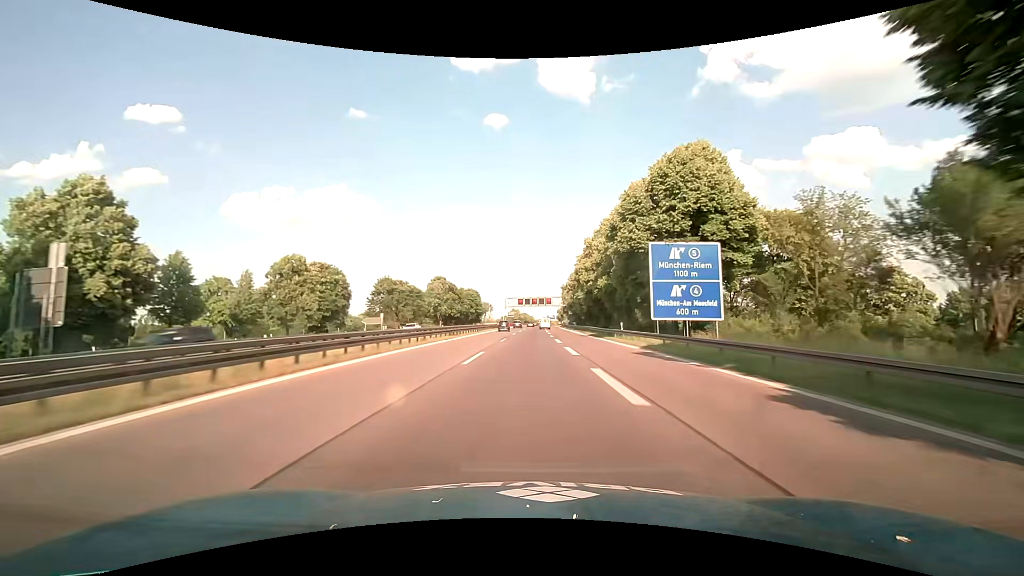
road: motorway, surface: asphalt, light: Day
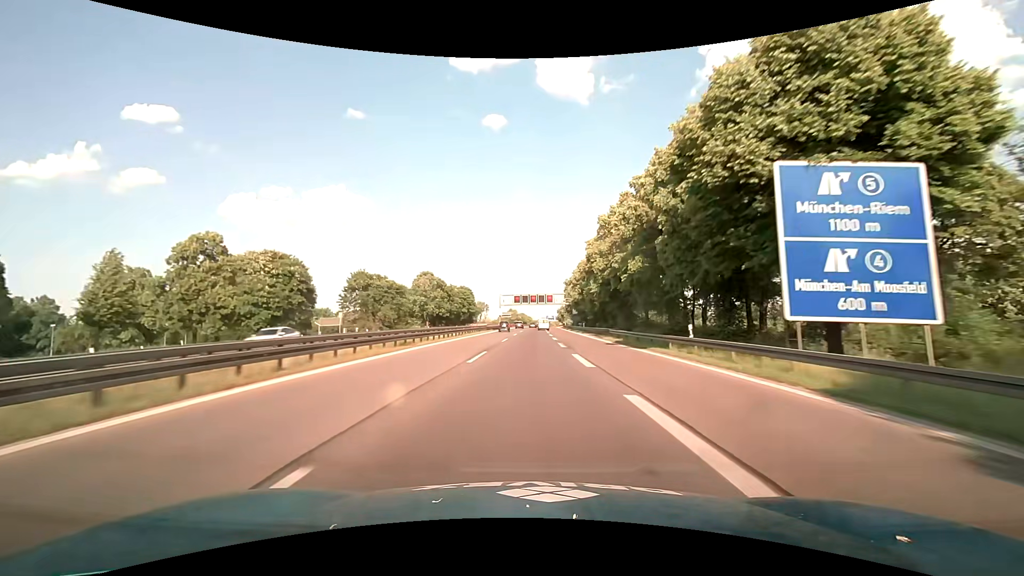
(-0.1, +17.1) m; 0°
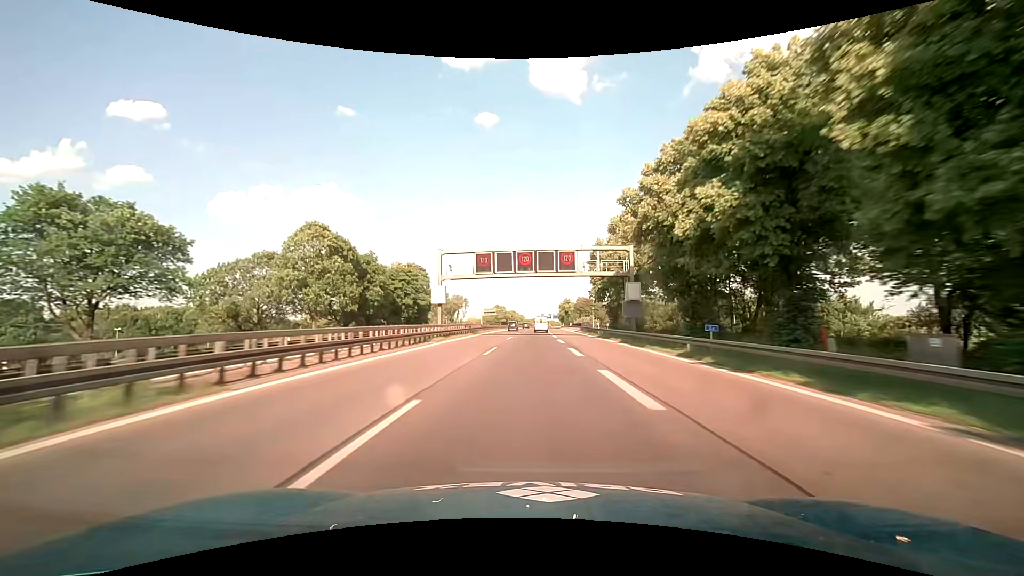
(+0.5, +68.2) m; +1°
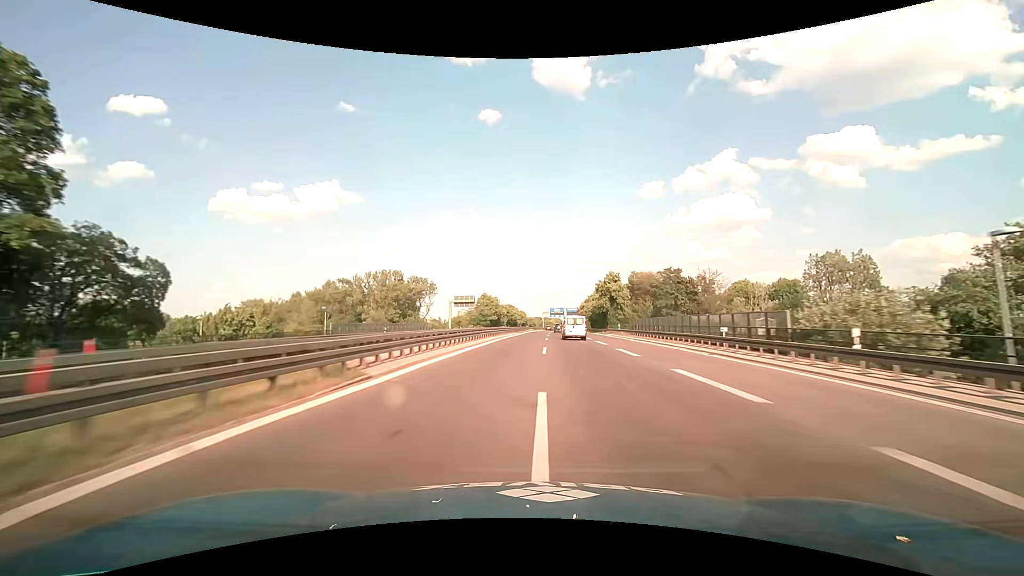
(-0.2, +89.1) m; 0°
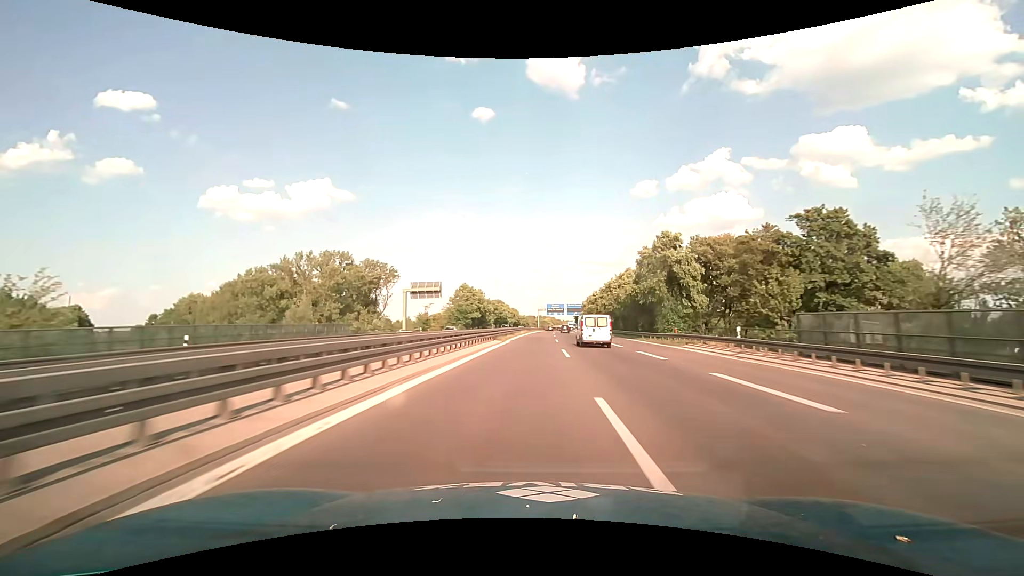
(+0.2, +37.0) m; +1°
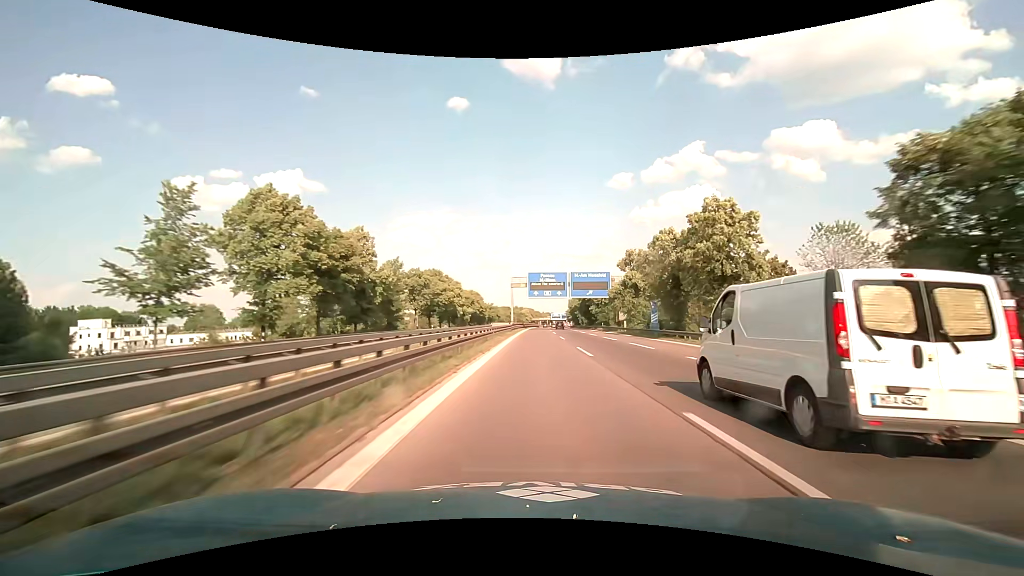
(+2.0, +91.8) m; +3°
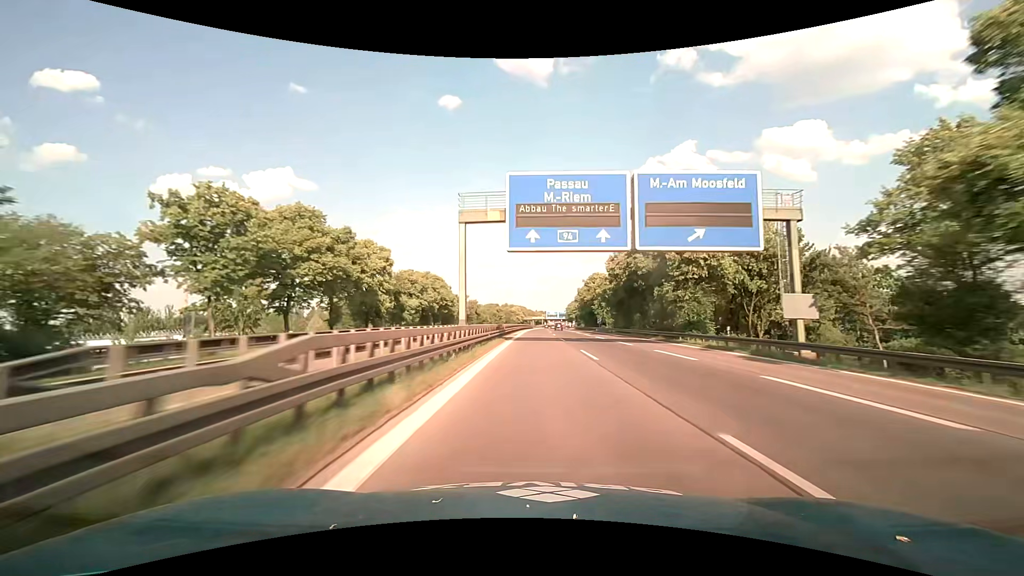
(+0.6, +55.1) m; +1°
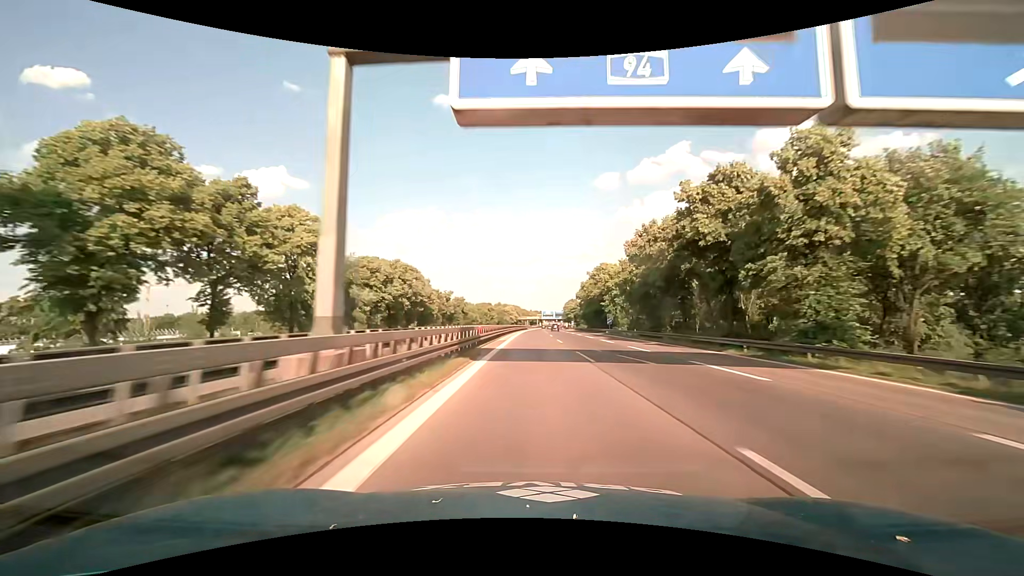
(+0.1, +18.4) m; +1°
(0, +10) (0, +20) (0, +30) (+1, +40) (+1, +50) (+1, +60) (+2, +70) (+2, +80) (+3, +90) (+3, +100) m
